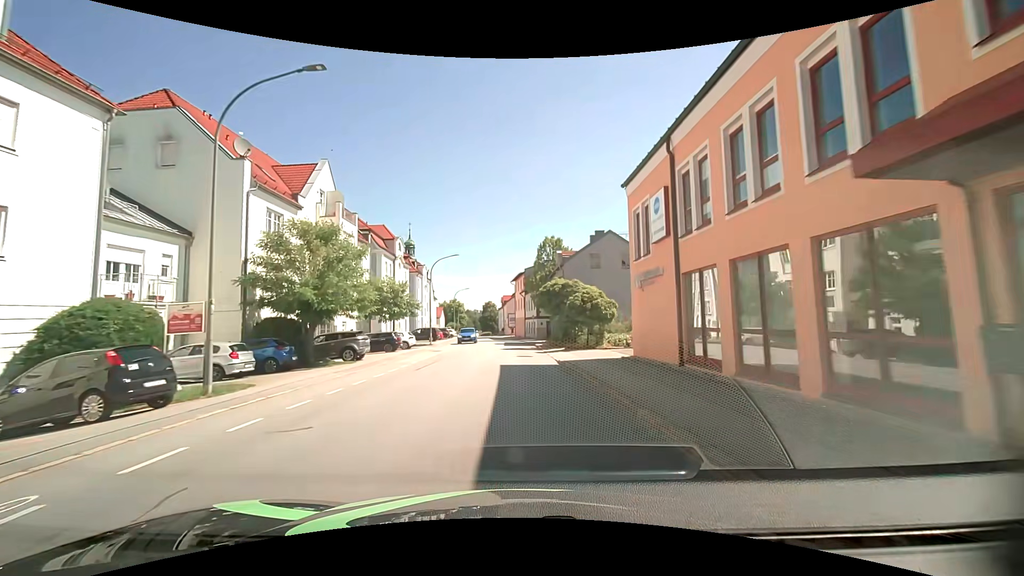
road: tertiary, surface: asphalt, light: Day
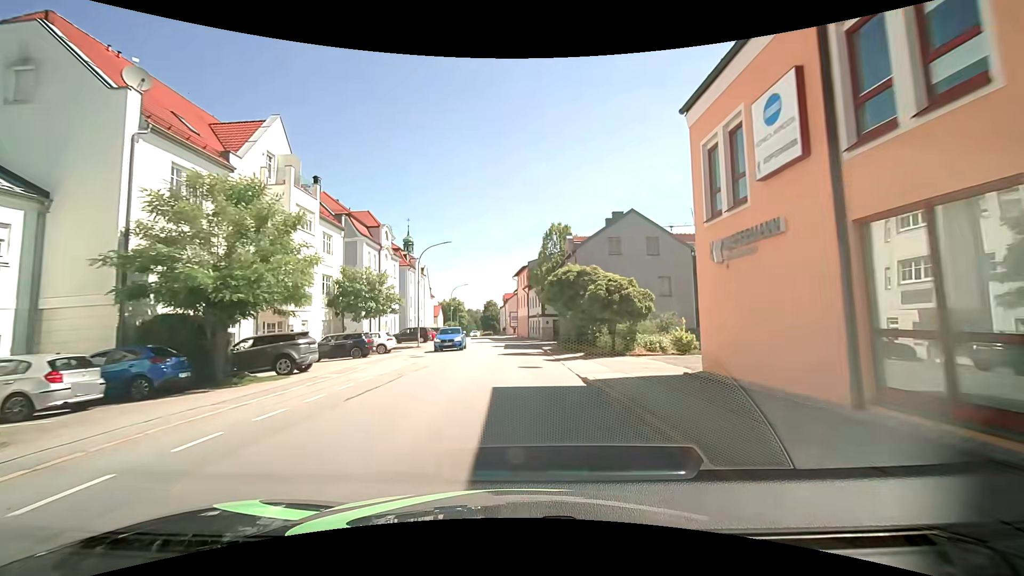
(0.0, +7.3) m; -1°
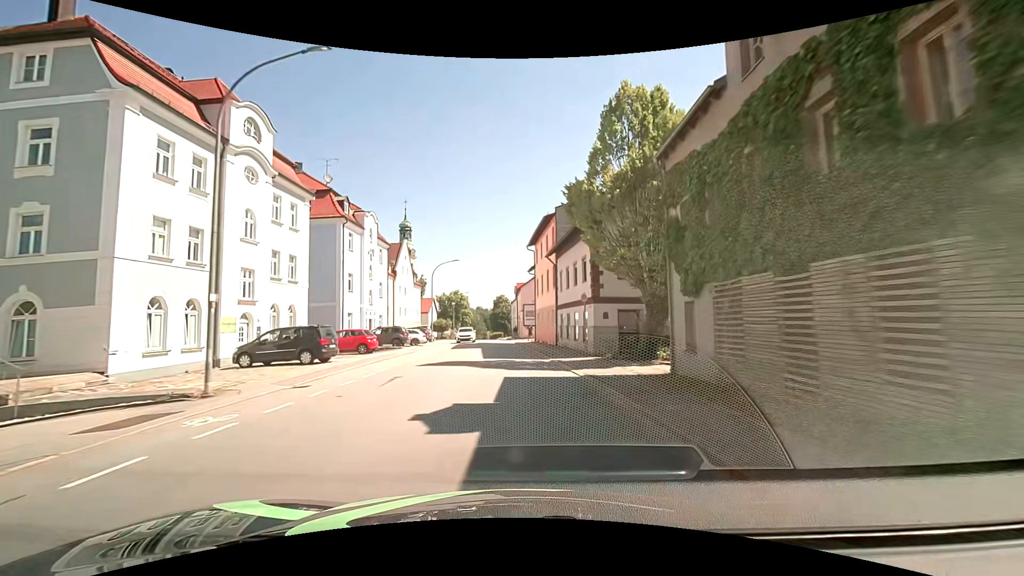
(-0.1, +29.9) m; -1°
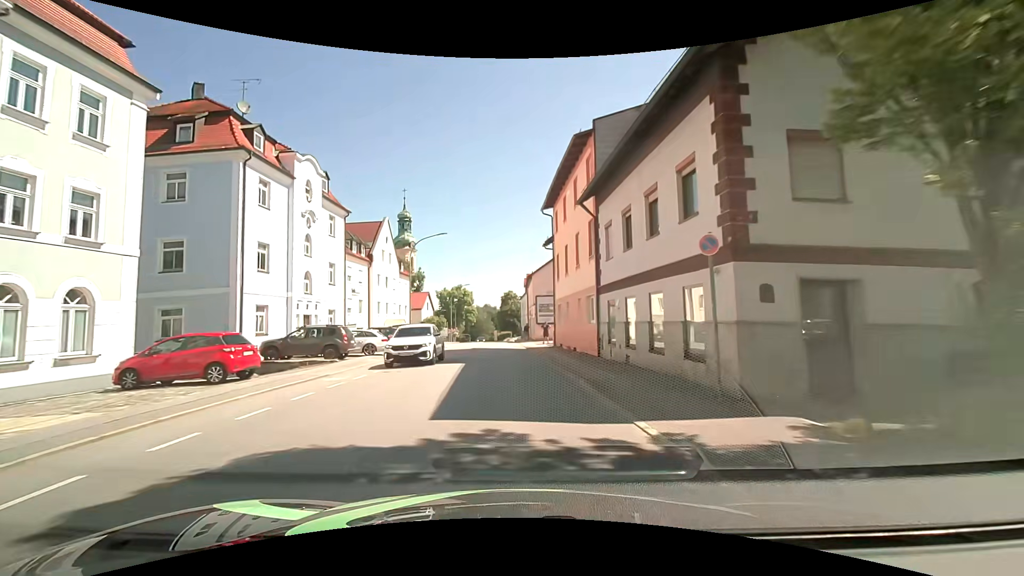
(-0.1, +15.1) m; -2°
